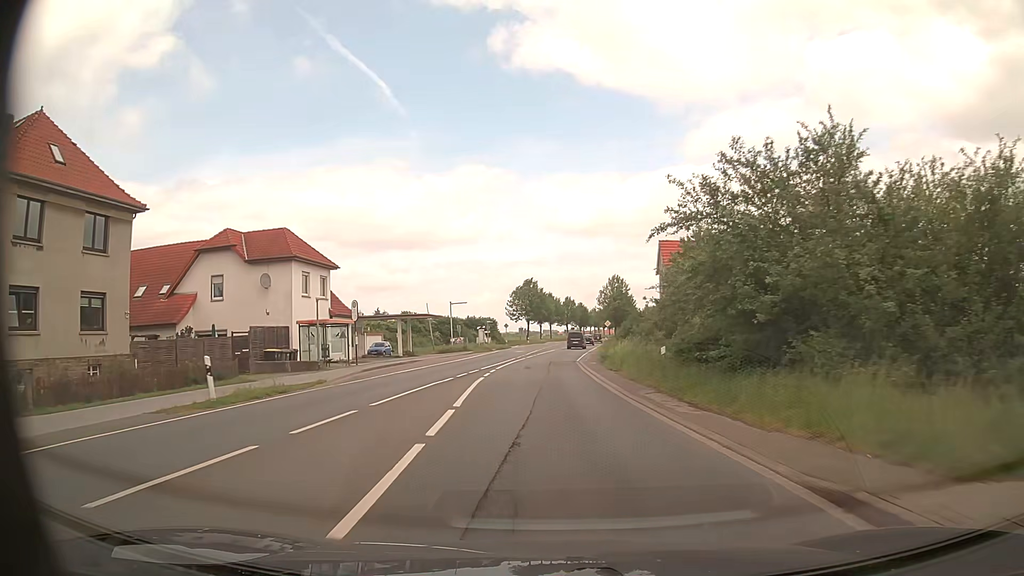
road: primary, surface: asphalt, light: Day
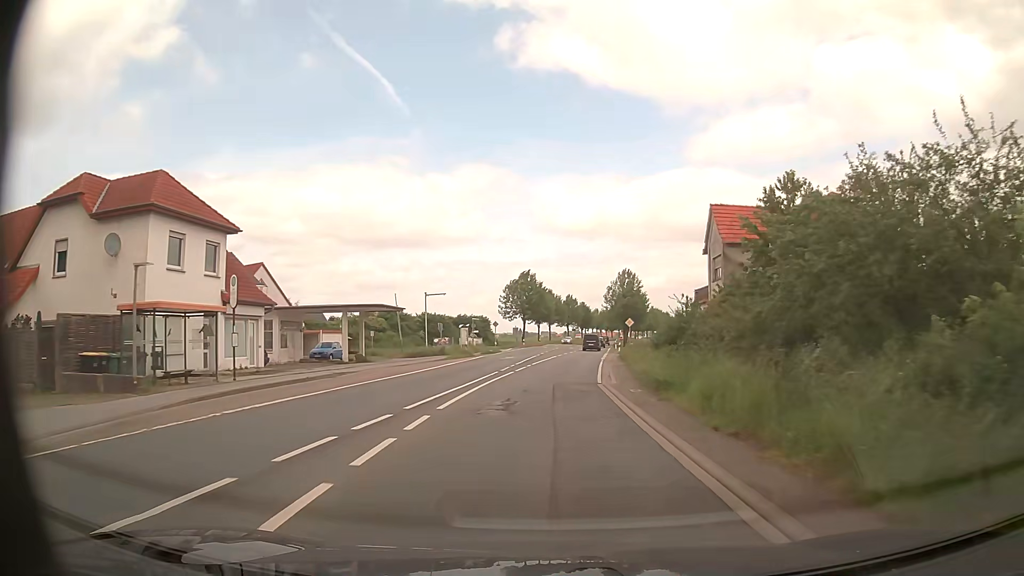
(-0.2, +15.9) m; 0°
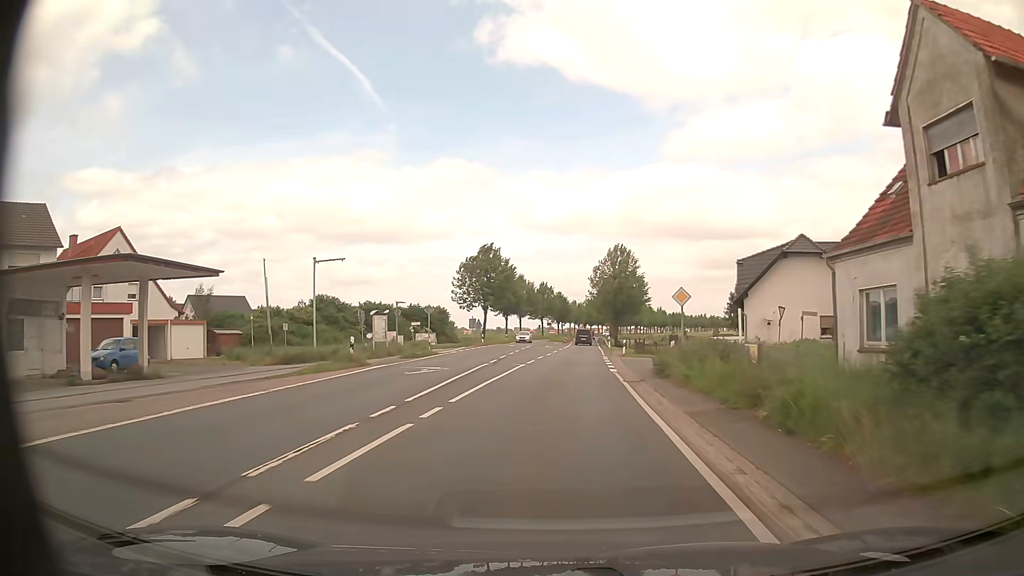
(+0.4, +23.8) m; +2°
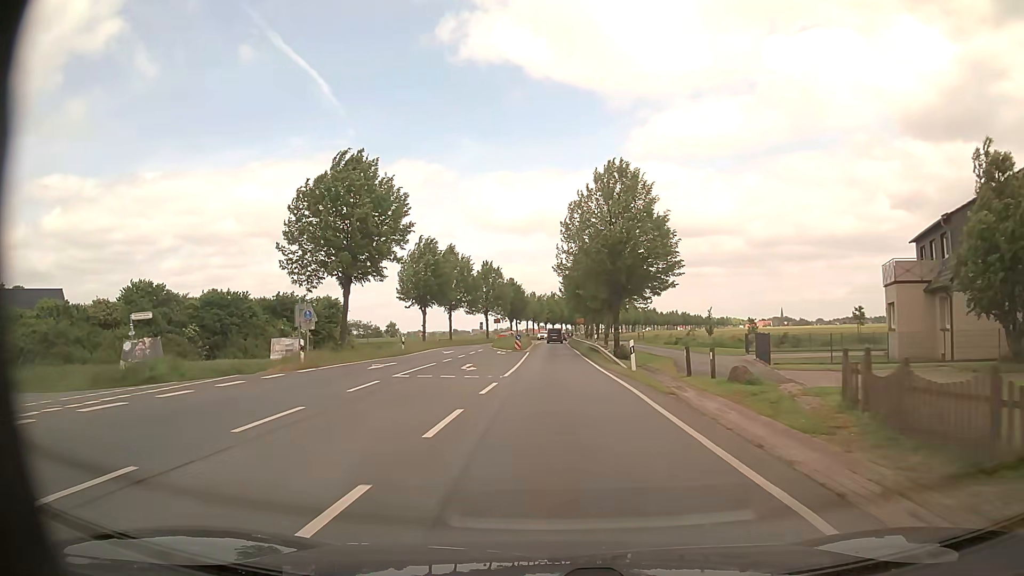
(+1.5, +39.8) m; +4°
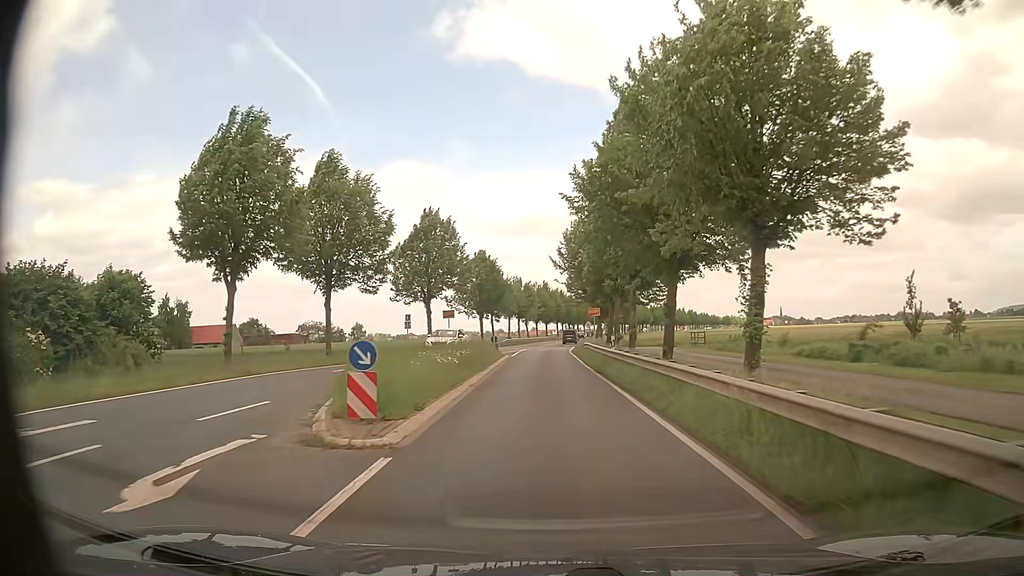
(+0.1, +39.7) m; 0°
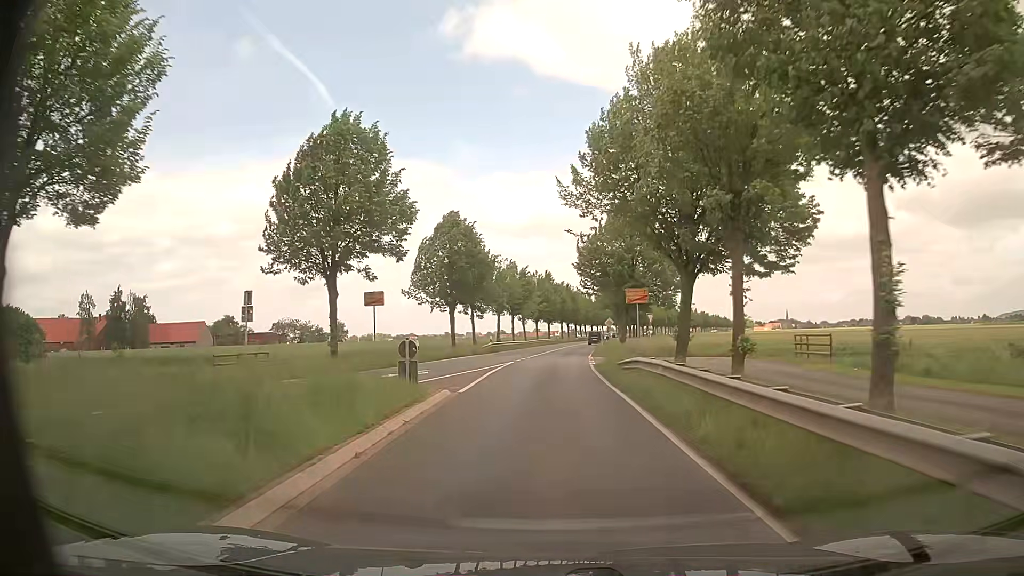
(+0.1, +23.8) m; +1°
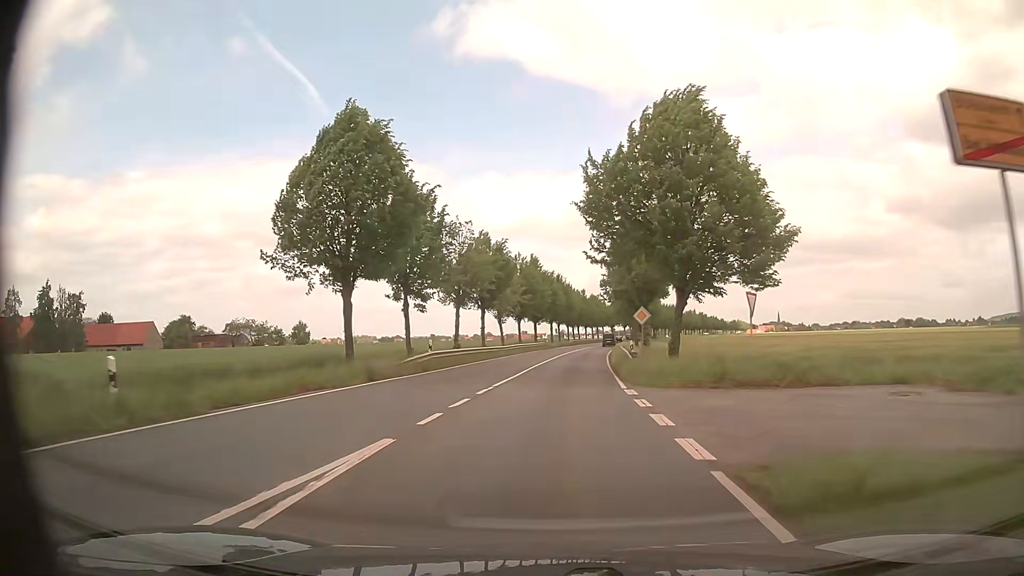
(-0.2, +24.0) m; 0°
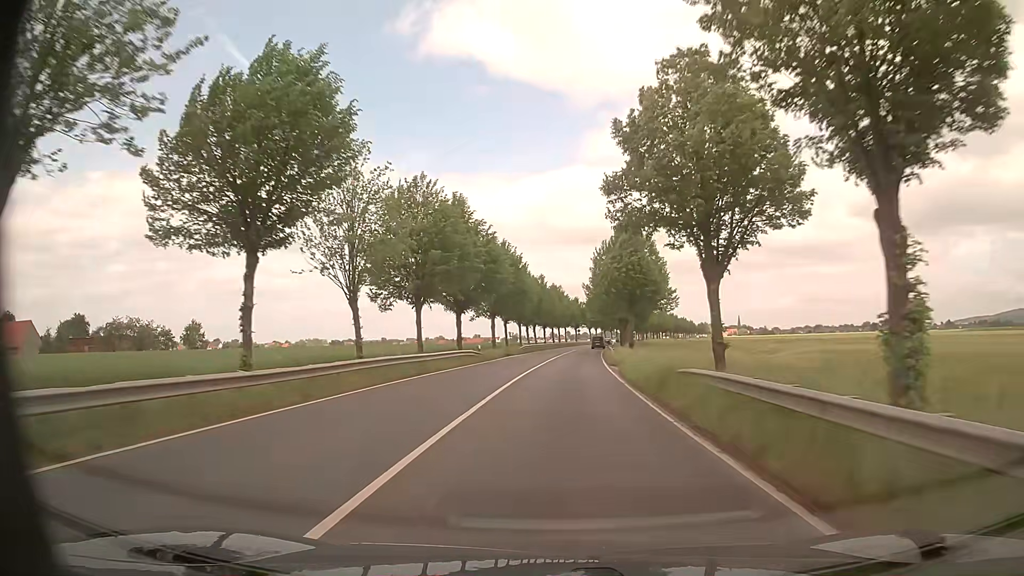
(+1.3, +38.2) m; +4°
(0, +10) (0, +20) (+1, +30) (+1, +40) (+2, +50) (+2, +60) (+3, +70) (+4, +80) (+5, +90) (+6, +100) m
